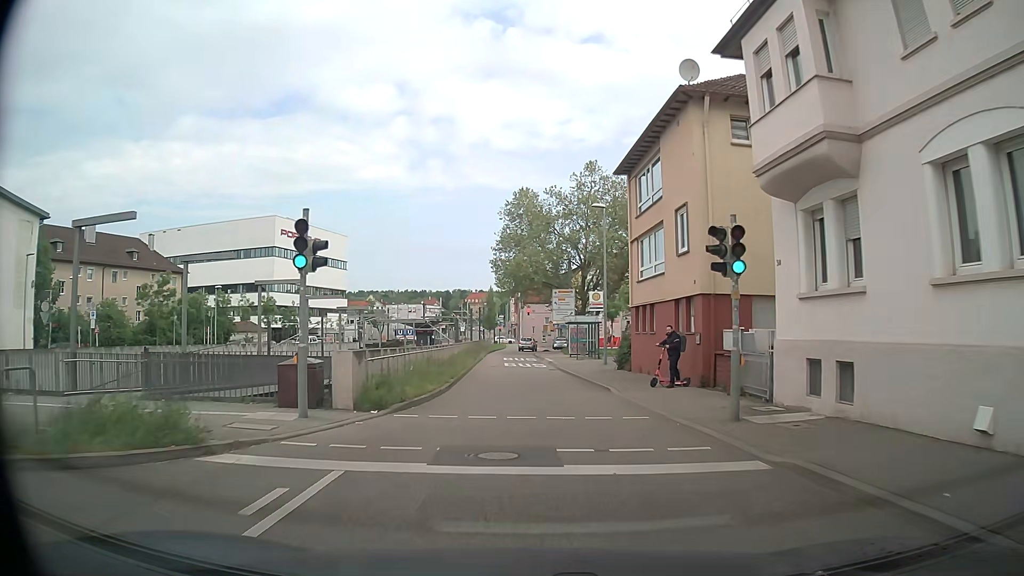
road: tertiary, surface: asphalt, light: Day
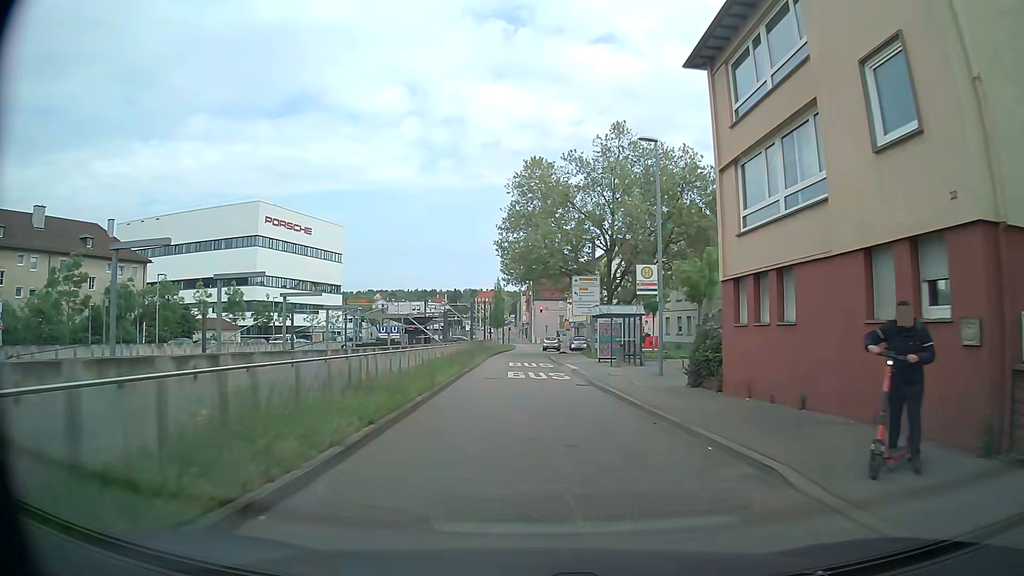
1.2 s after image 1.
(0.0, +12.3) m; -1°
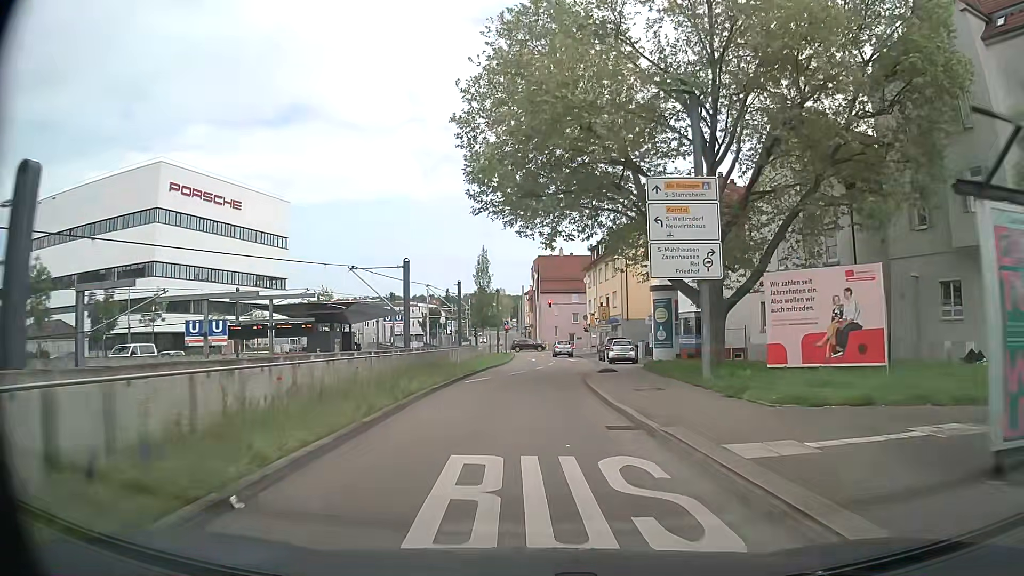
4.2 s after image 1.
(0.0, +30.3) m; 0°
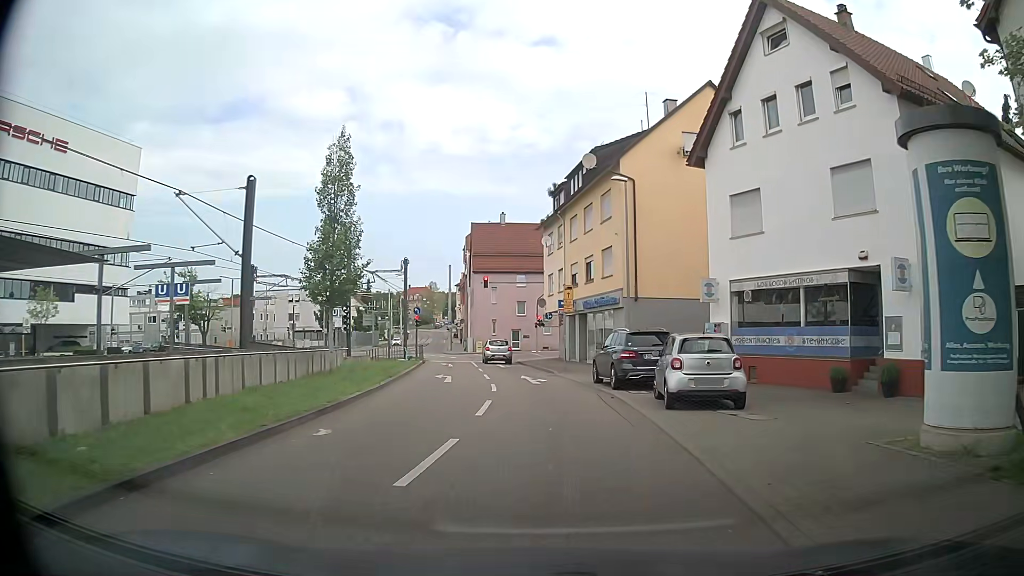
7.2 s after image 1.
(+0.7, +27.9) m; +6°
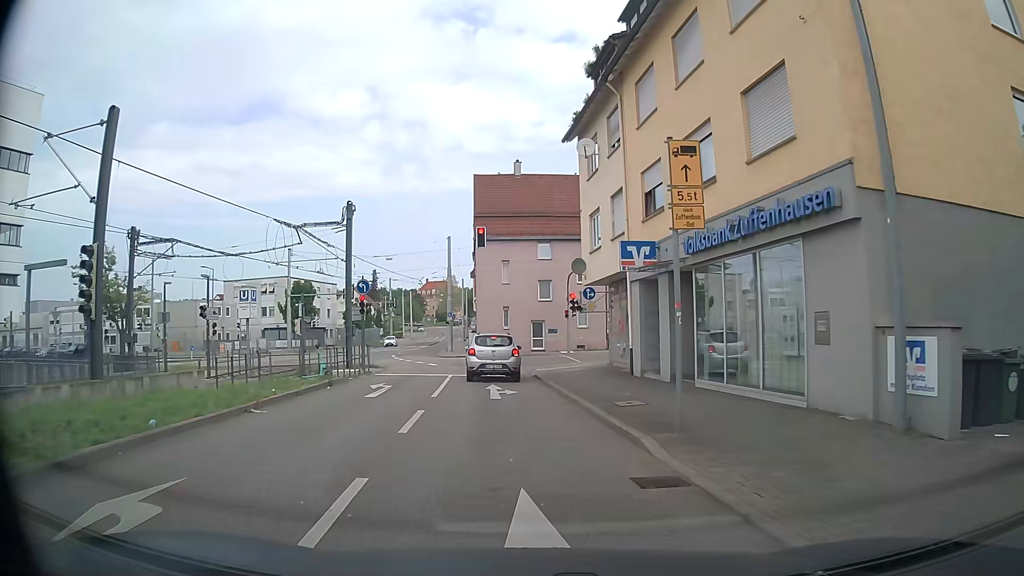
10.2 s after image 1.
(-0.3, +20.9) m; -4°
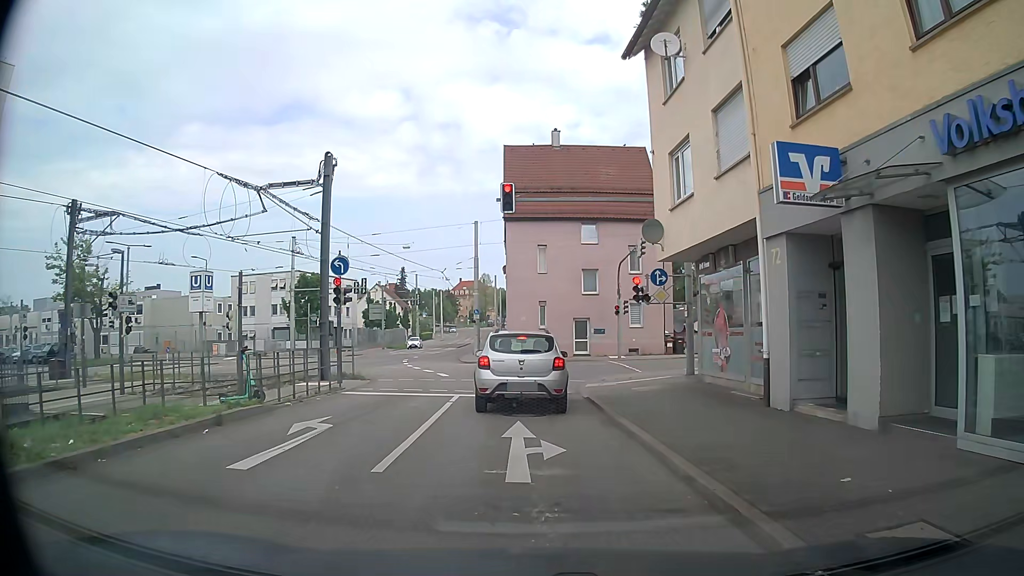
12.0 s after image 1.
(-0.2, +8.6) m; -4°
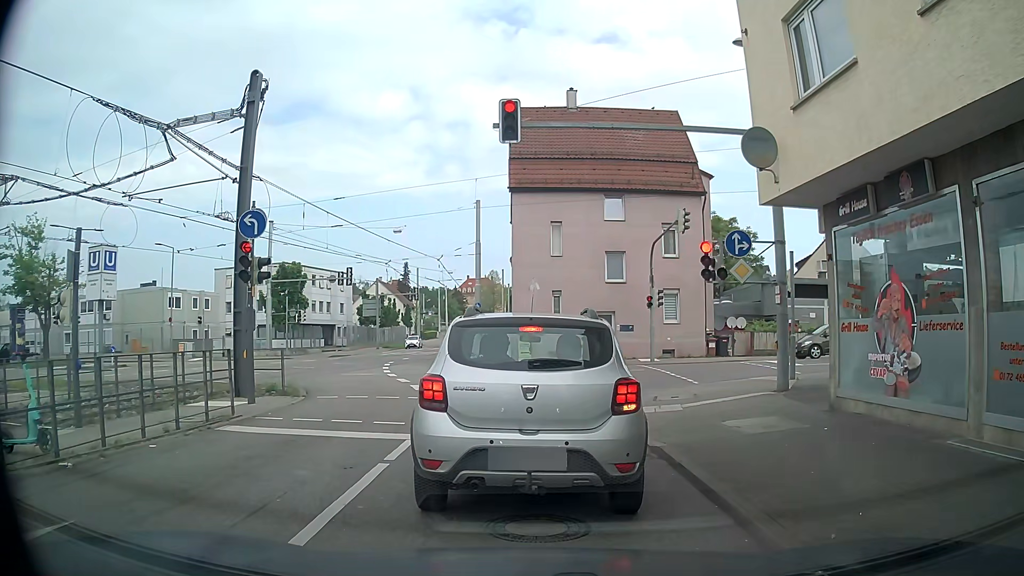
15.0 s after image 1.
(0.0, +7.1) m; +1°
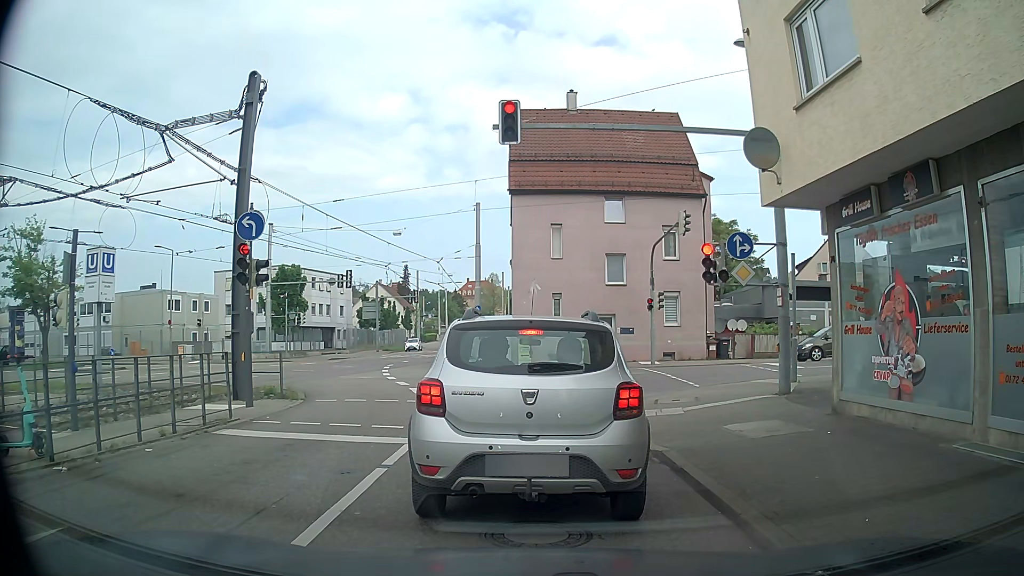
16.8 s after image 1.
(0.0, +0.2) m; 0°
